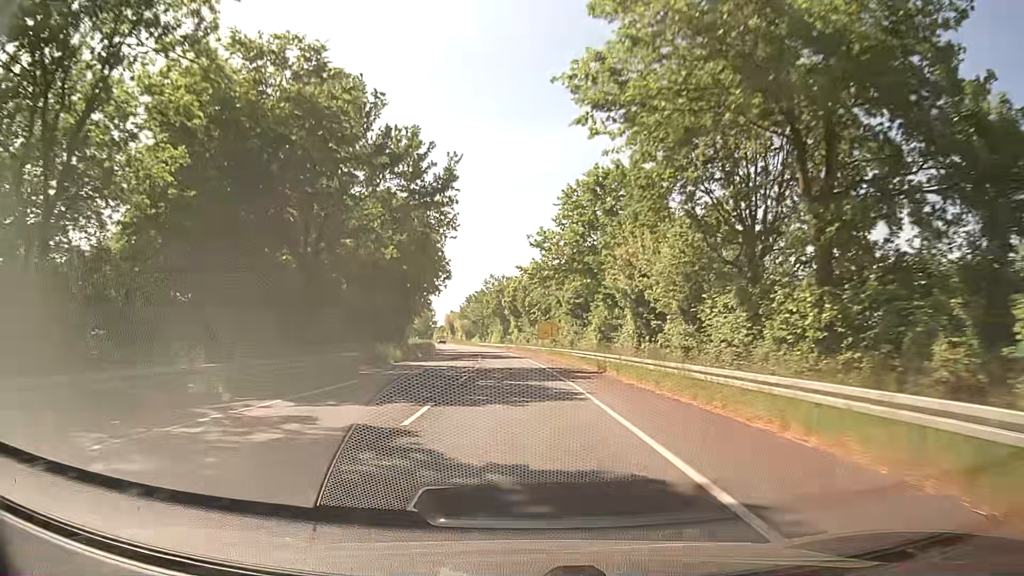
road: secondary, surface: asphalt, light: Day
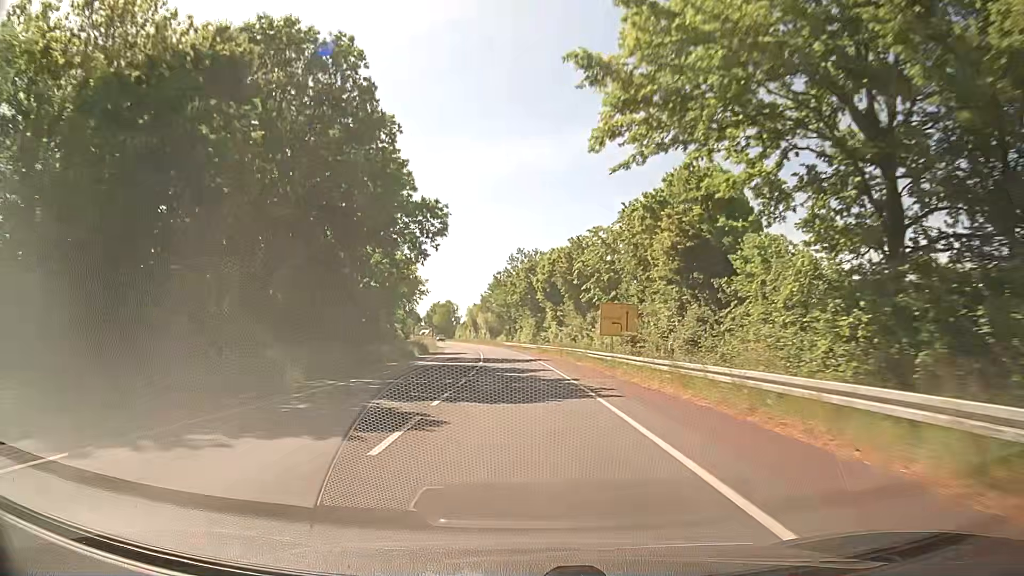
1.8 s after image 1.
(-1.1, +38.1) m; -3°
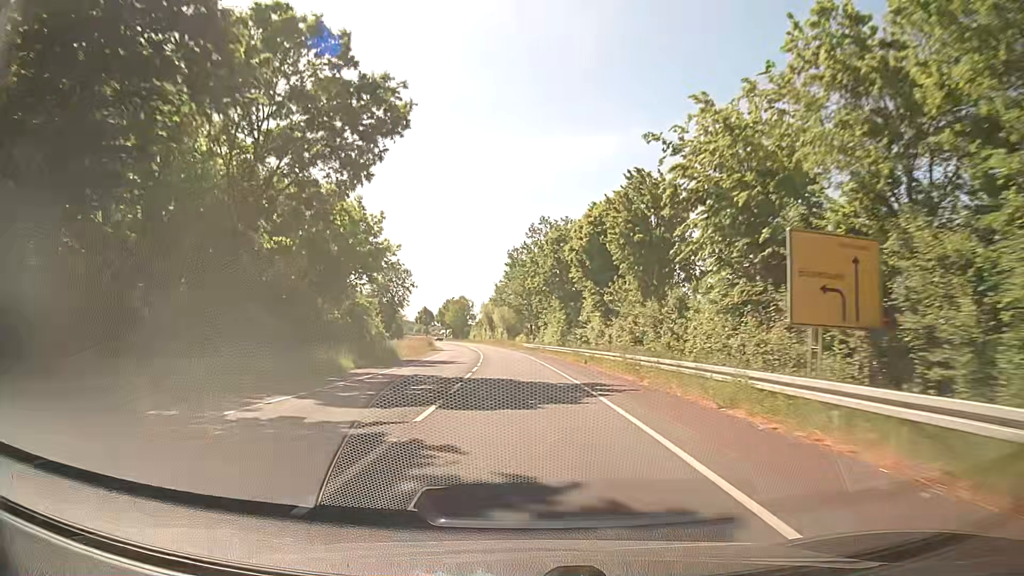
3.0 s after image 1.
(-0.5, +26.8) m; -2°
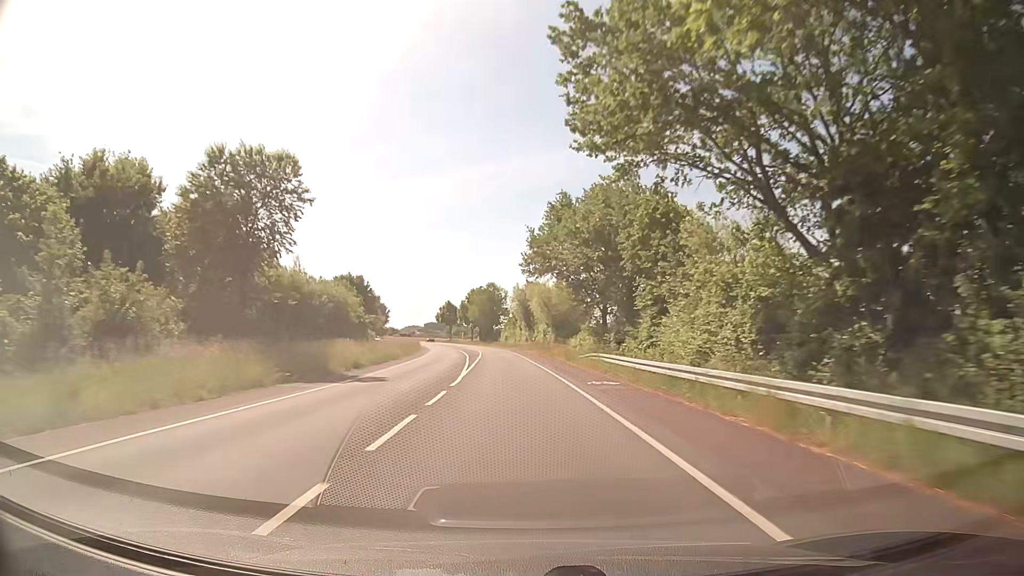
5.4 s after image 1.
(-2.0, +56.5) m; -4°
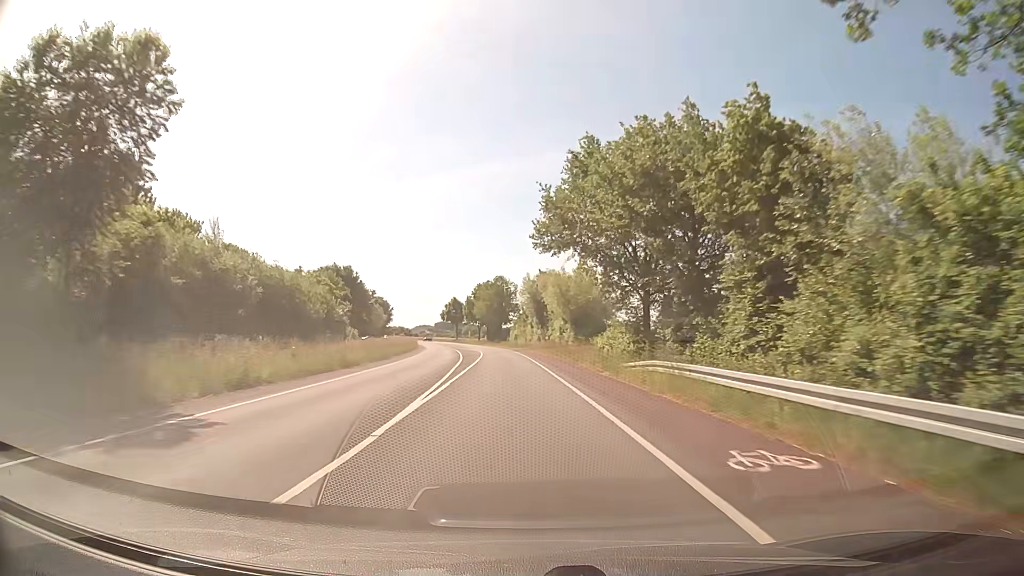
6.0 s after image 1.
(-0.2, +14.8) m; -1°
(0, +10) (0, +20) (-1, +30) (-1, +40) (-2, +50) (-2, +60) (-3, +70) (-4, +80) (-5, +90) (-6, +100) m
